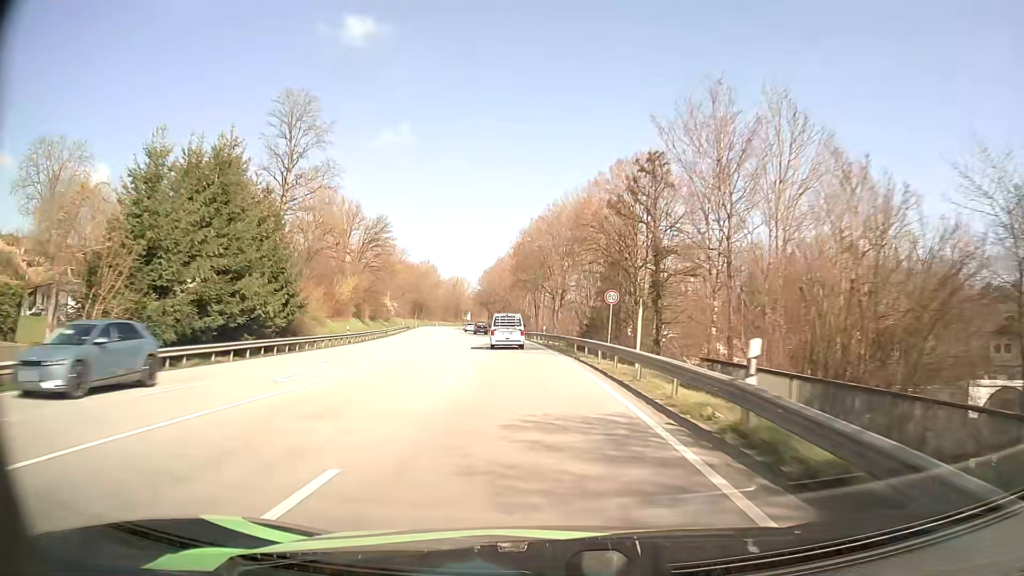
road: primary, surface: asphalt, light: Day
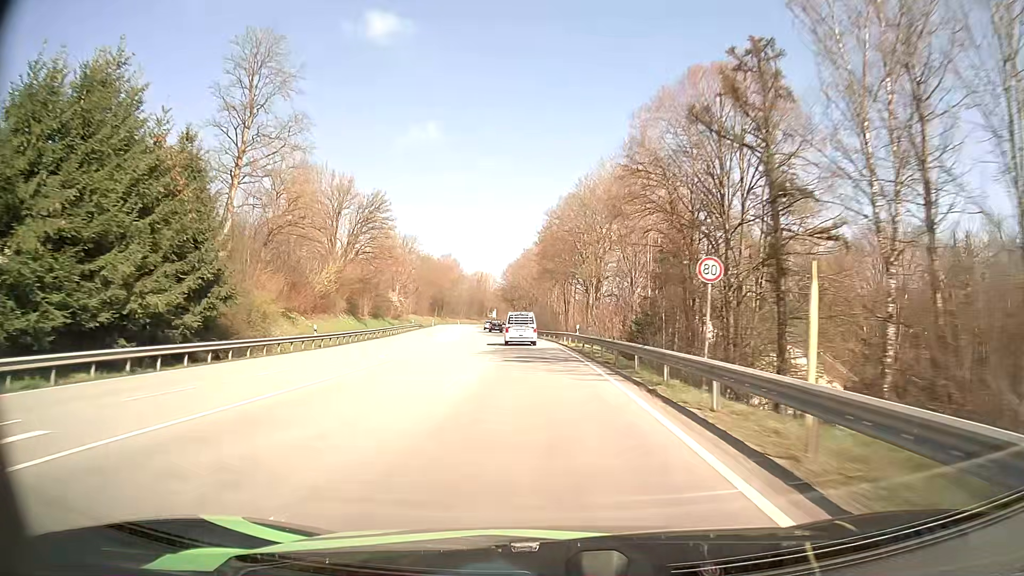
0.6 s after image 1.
(-0.2, +13.7) m; -2°
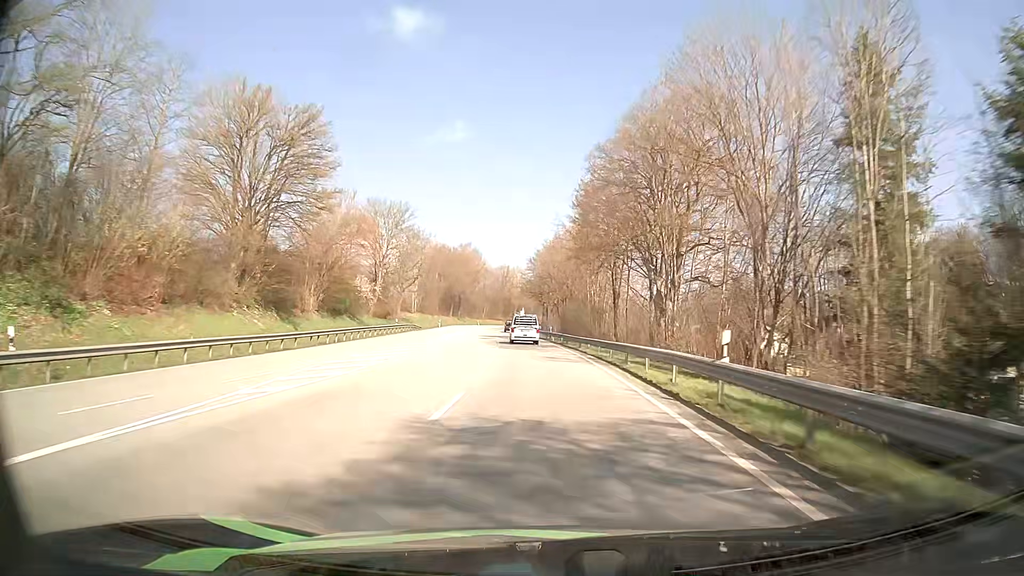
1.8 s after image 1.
(-0.8, +27.2) m; -3°
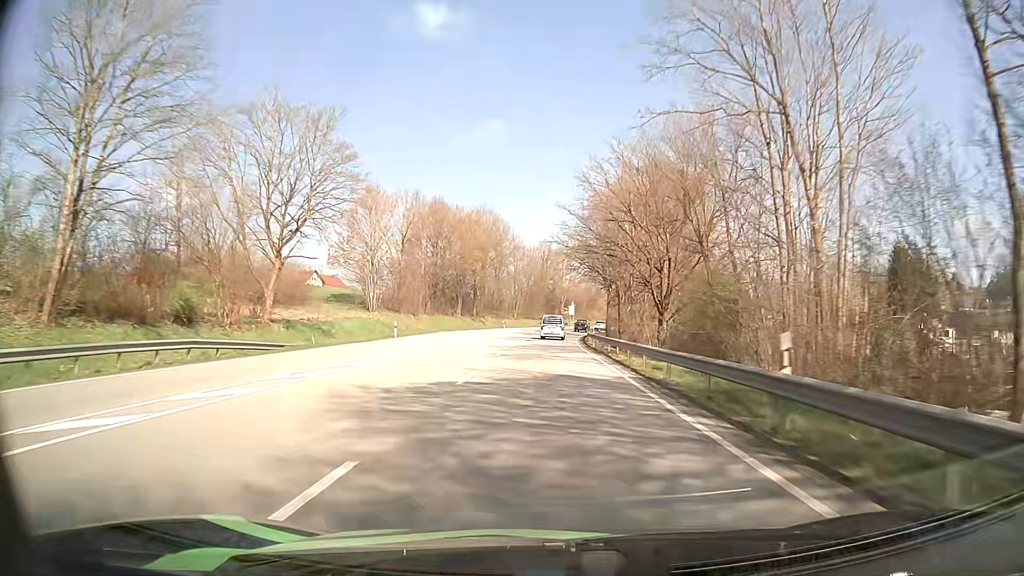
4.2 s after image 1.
(-1.9, +55.0) m; -4°
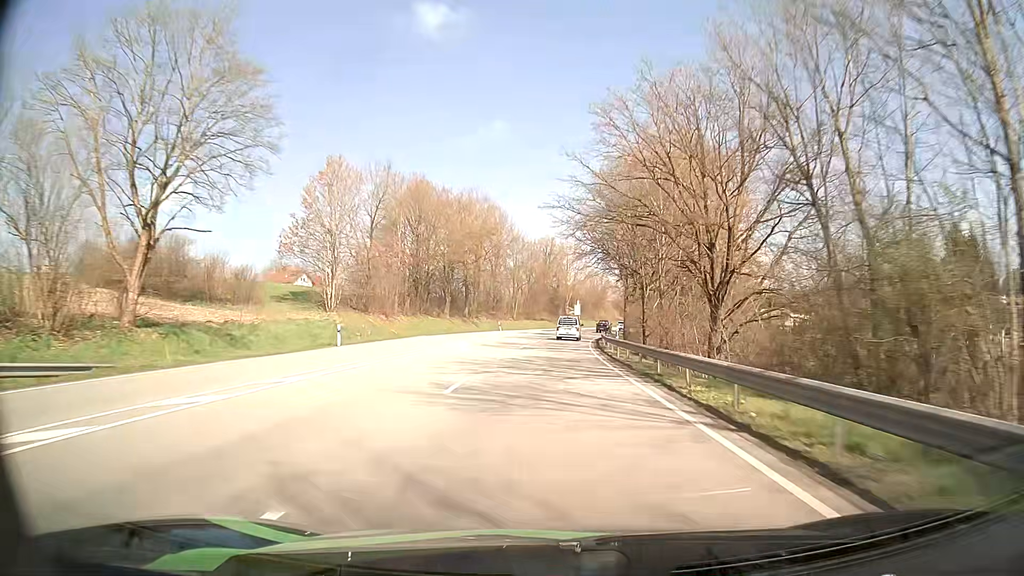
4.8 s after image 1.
(-0.1, +13.9) m; 0°
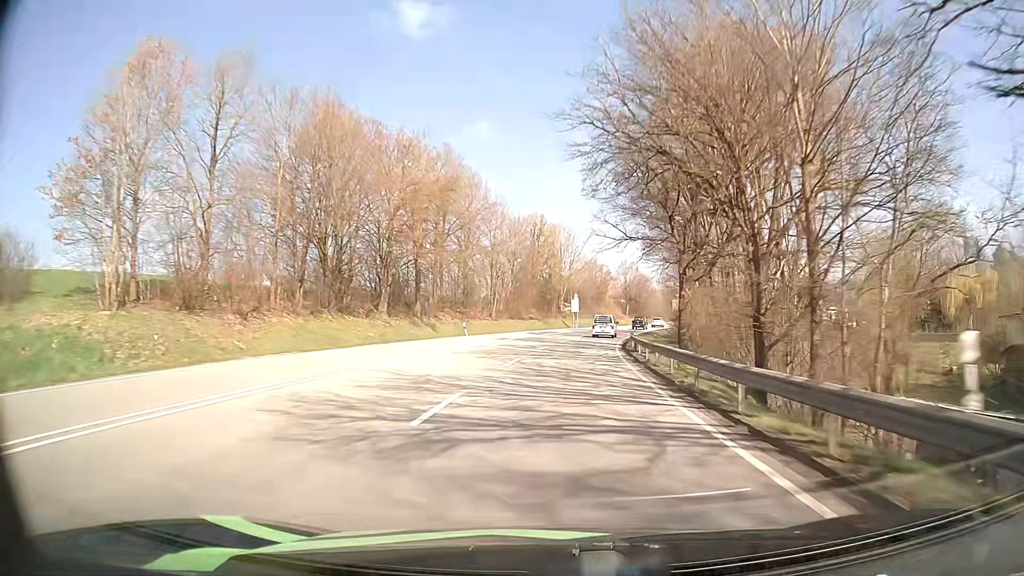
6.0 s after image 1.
(0.0, +27.9) m; 0°
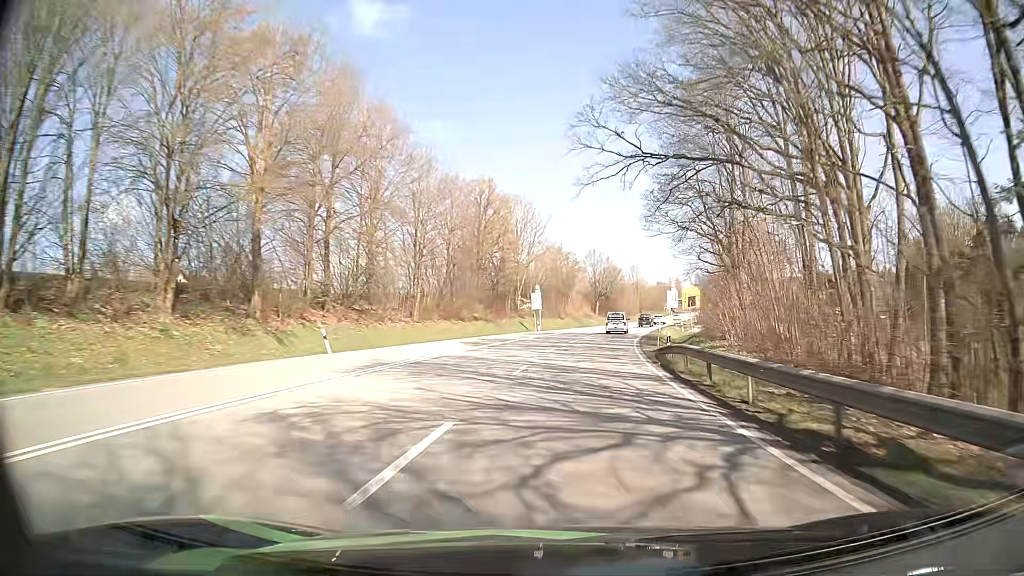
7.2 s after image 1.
(+0.6, +27.8) m; +3°
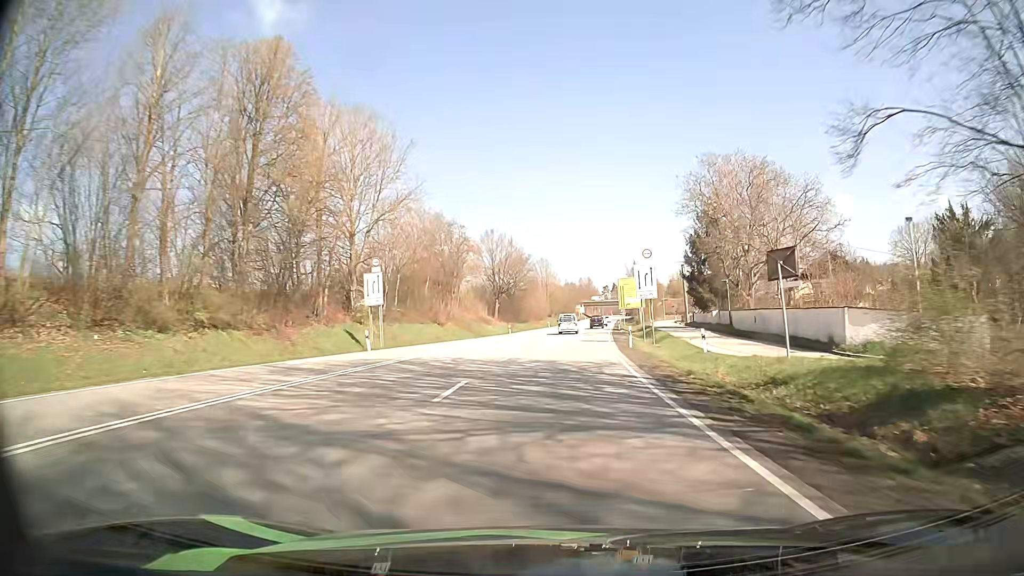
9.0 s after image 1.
(+3.2, +41.1) m; +8°
(0, +10) (0, +20) (+1, +30) (+2, +40) (+3, +50) (+4, +60) (+5, +70) (+6, +80) (+7, +90) (+8, +100) m
